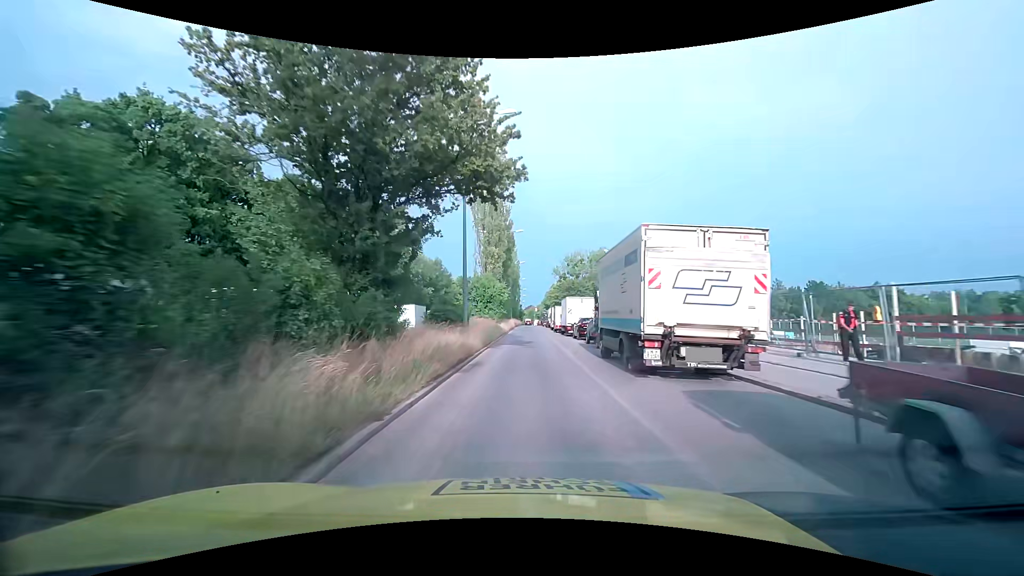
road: secondary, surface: asphalt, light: Day
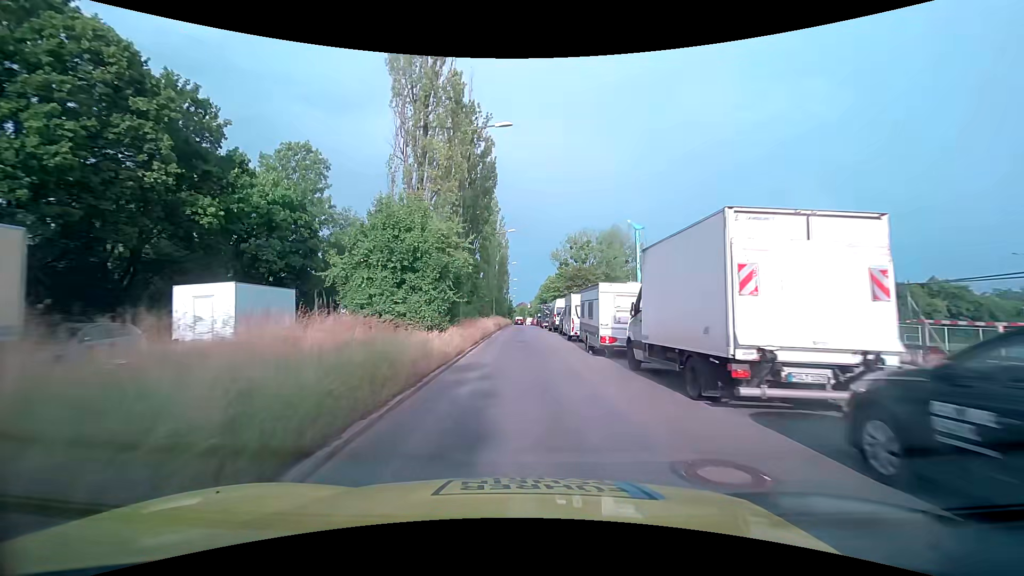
(+0.1, +29.4) m; +1°
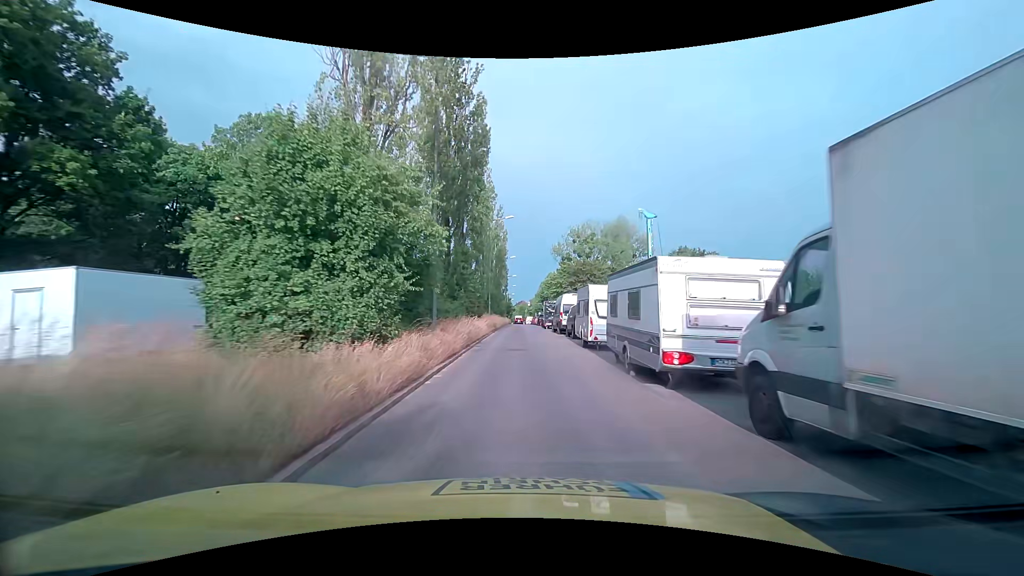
(0.0, +6.9) m; 0°
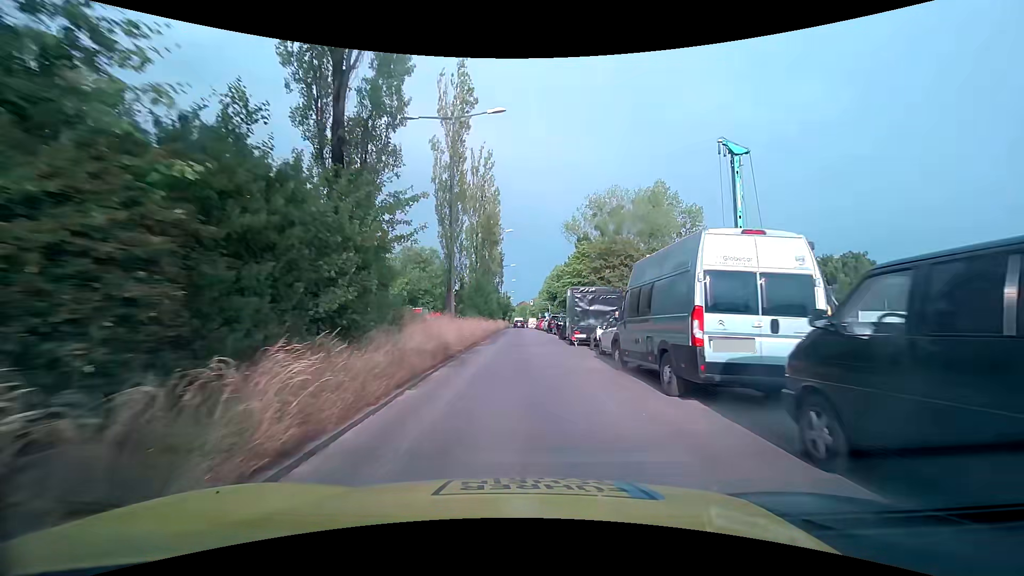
(-0.2, +25.9) m; 0°
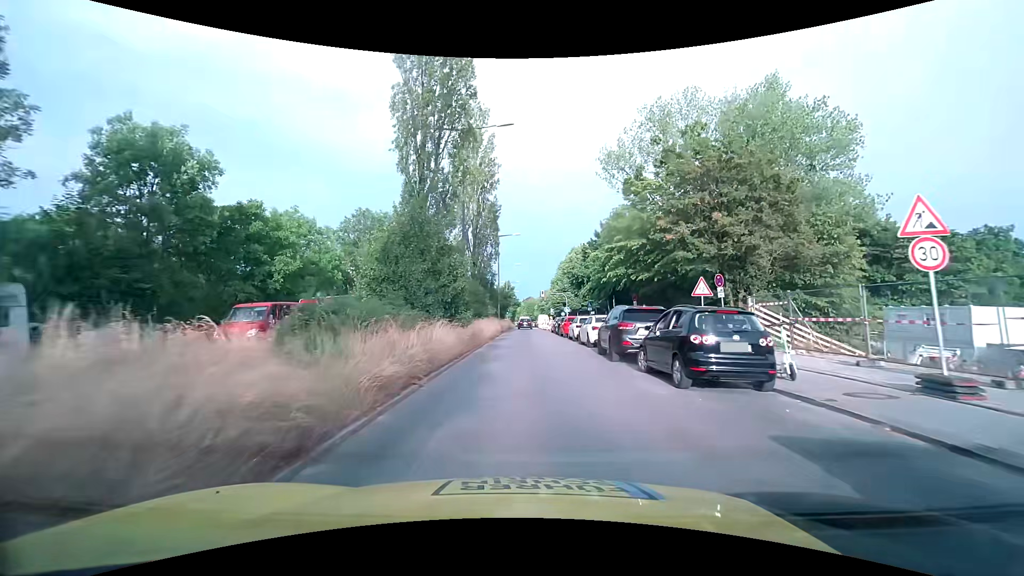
(-0.5, +29.1) m; -1°
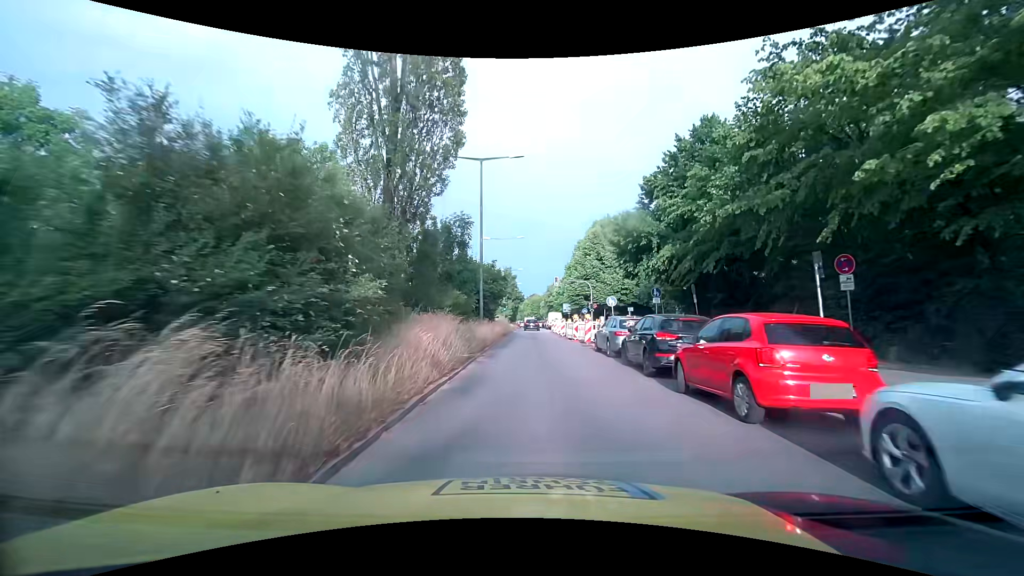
(-0.1, +26.8) m; -1°
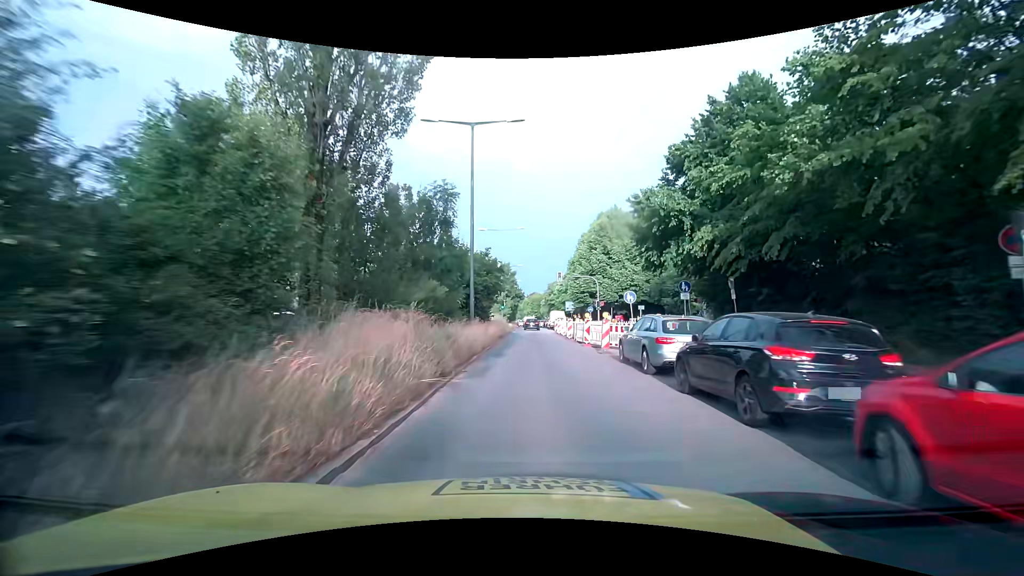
(0.0, +5.2) m; 0°
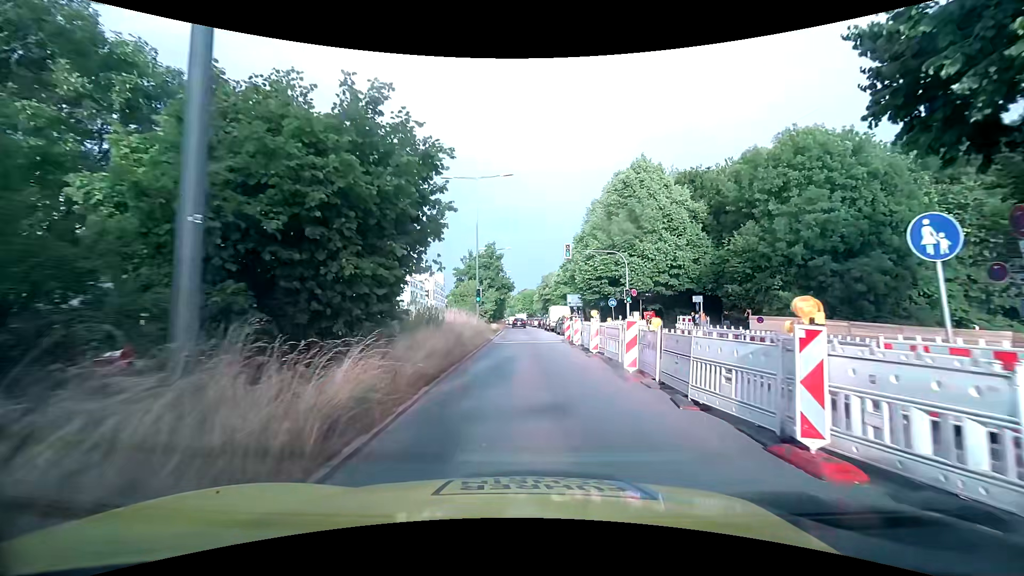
(+0.3, +18.9) m; +1°
(0, +10) (0, +20) (+1, +30) (+1, +40) (+1, +50) (+1, +60) (0, +70) (0, +80) (0, +90) (-1, +100) m
